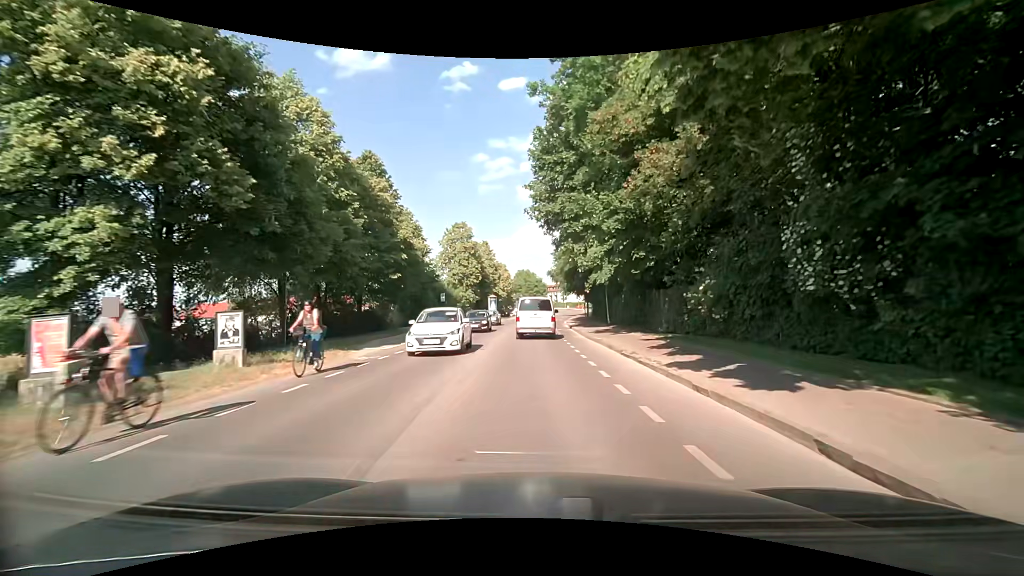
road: secondary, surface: asphalt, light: Day
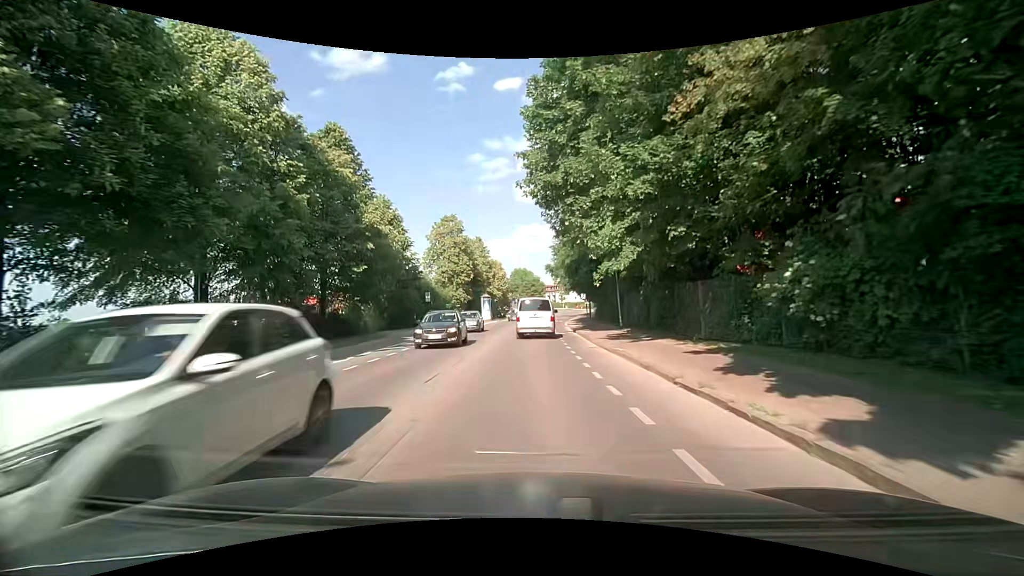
(+0.1, +6.3) m; +1°
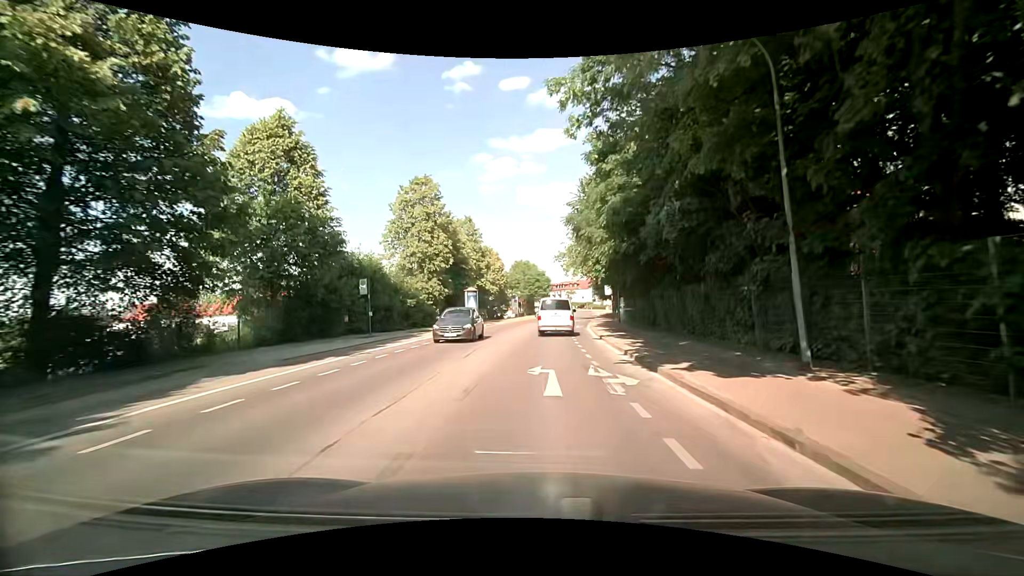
(-0.2, +19.6) m; -1°
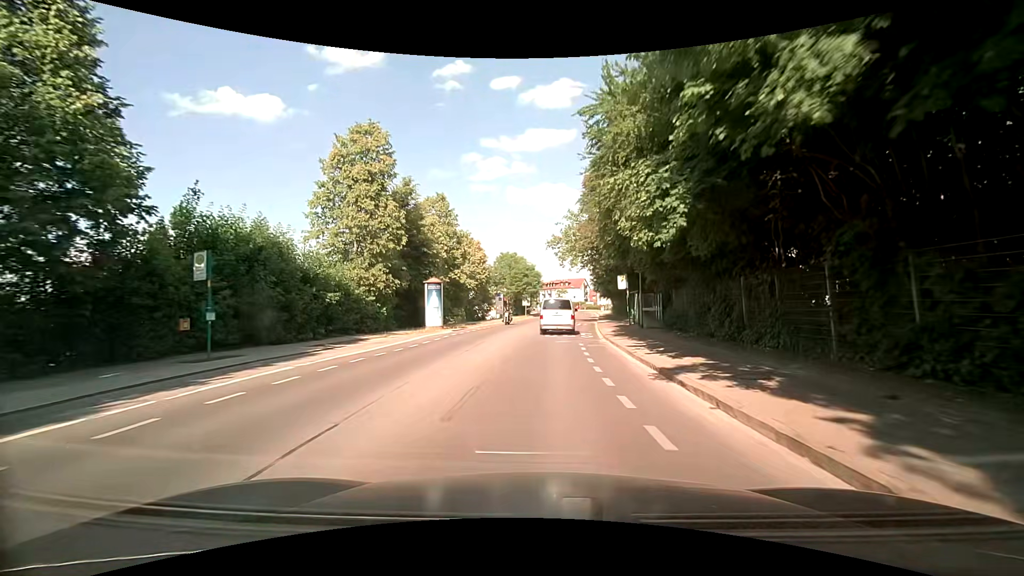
(+0.1, +13.6) m; +2°
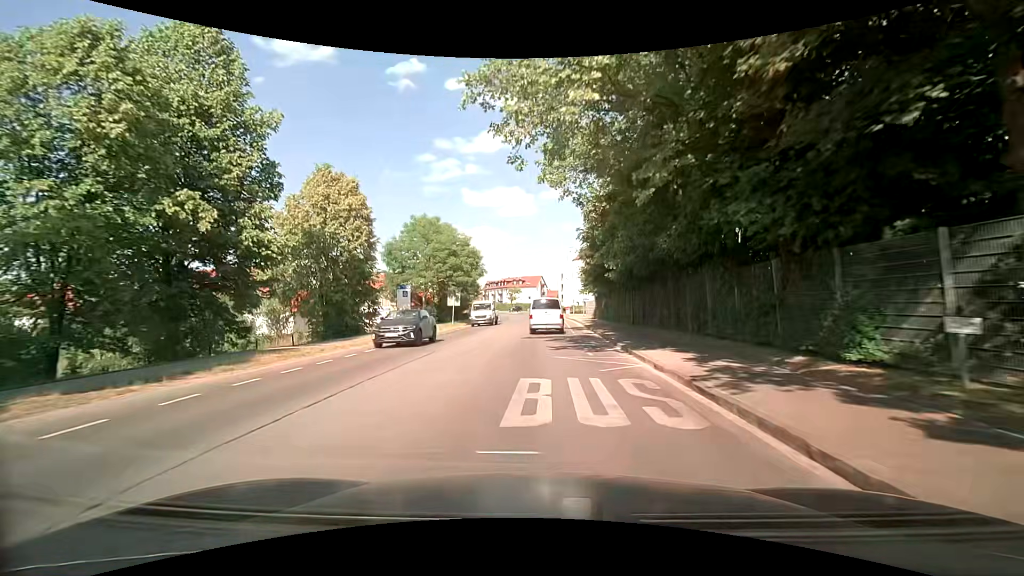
(+1.3, +35.3) m; +4°
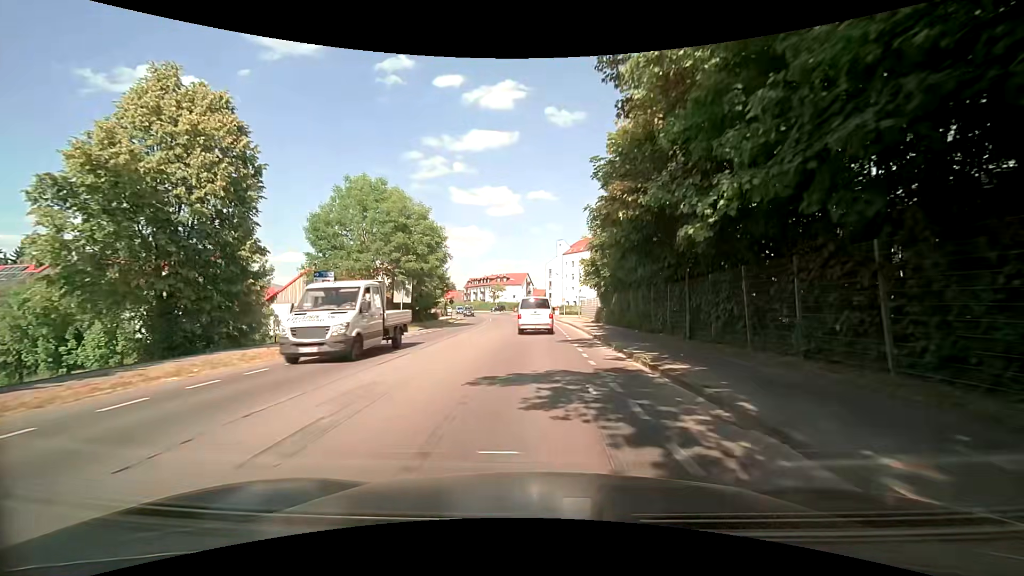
(+0.3, +14.4) m; +2°
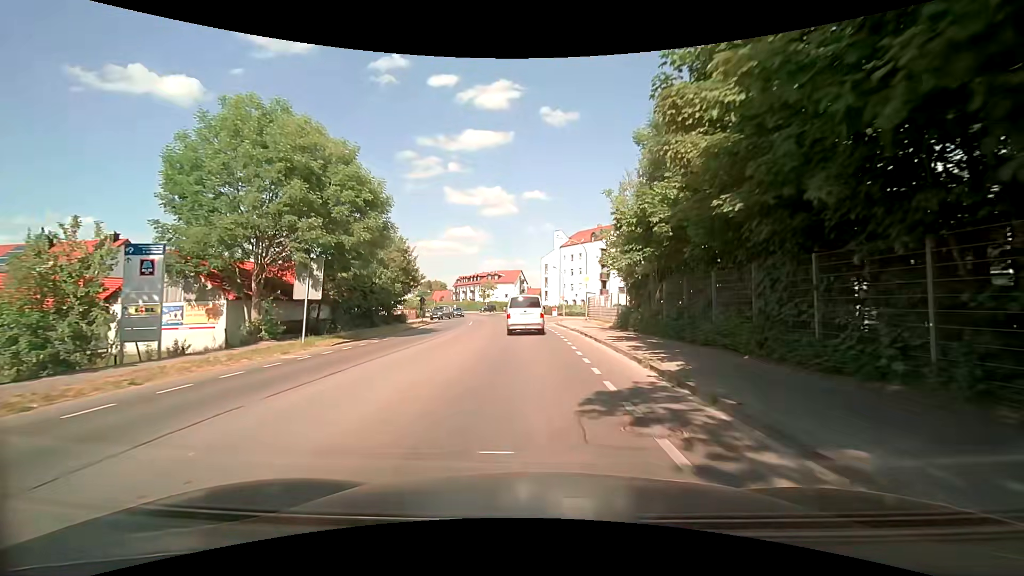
(0.0, +13.9) m; 0°
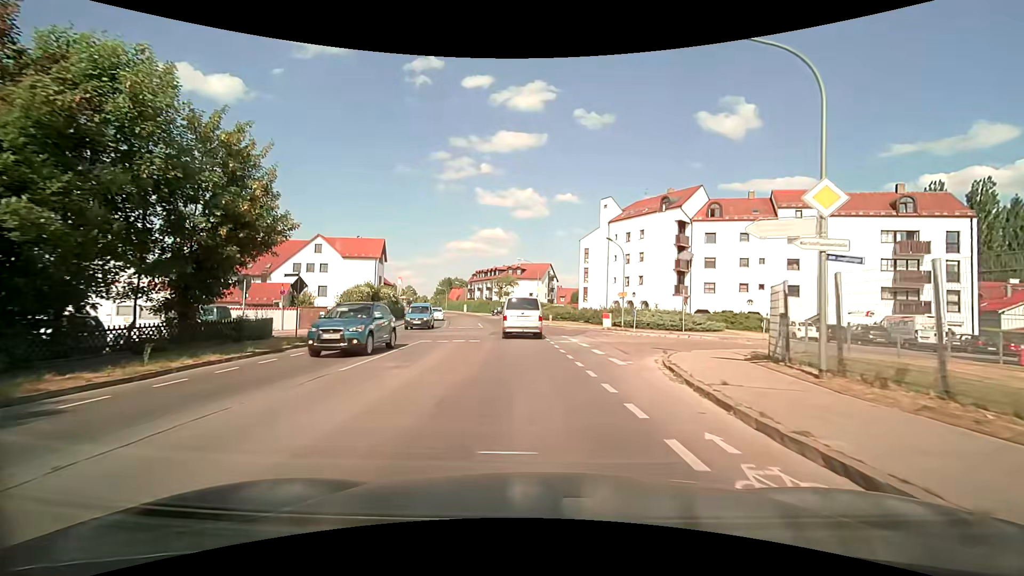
(-0.3, +31.9) m; -3°
(0, +10) (-1, +20) (-1, +30) (-2, +40) (-4, +50) (-6, +60) (-8, +69) (-10, +79) (-12, +89) (-15, +98) m
